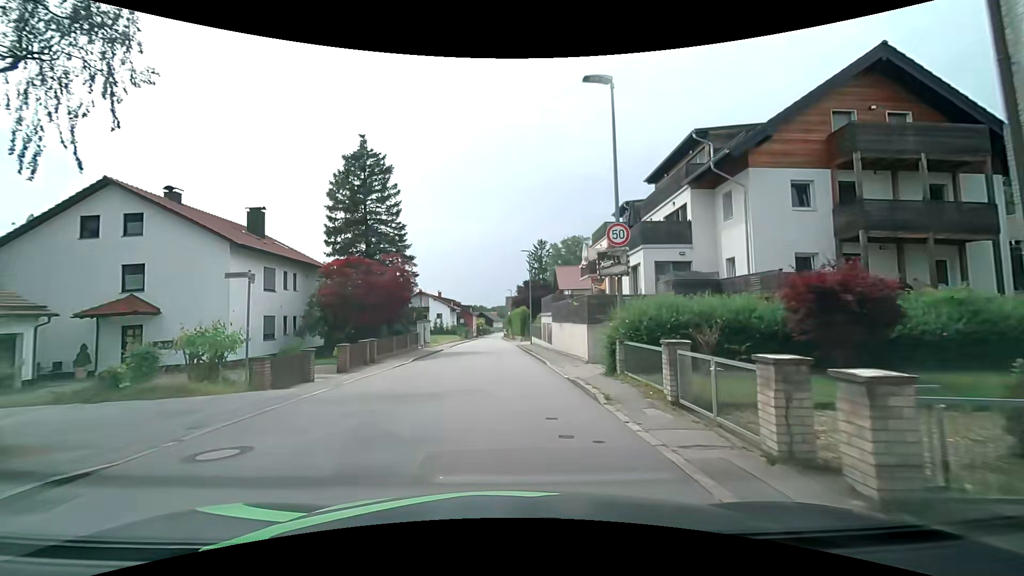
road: secondary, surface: asphalt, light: Day
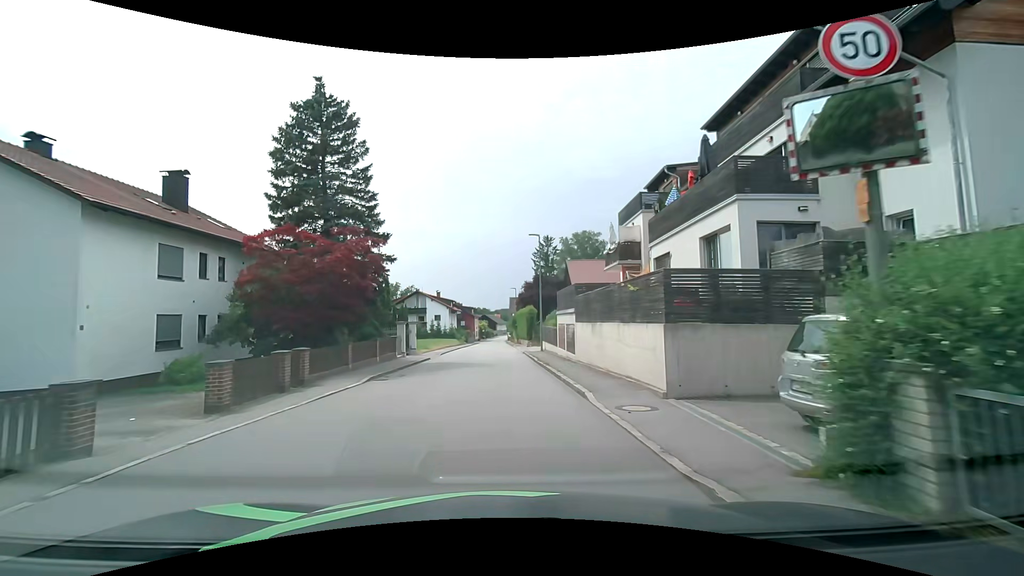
(0.0, +8.8) m; 0°
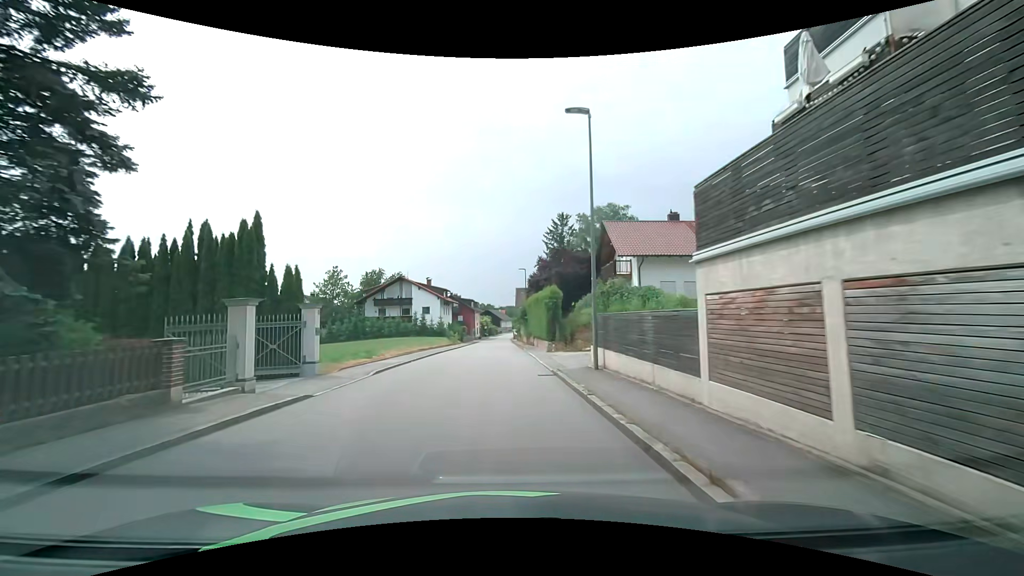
(-0.1, +20.2) m; 0°
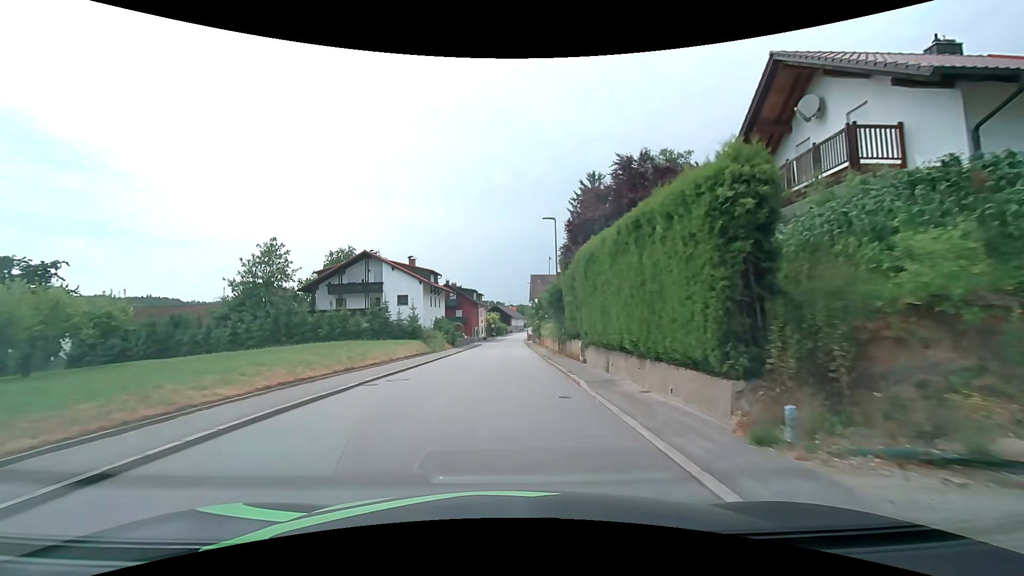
(-0.3, +24.7) m; -1°
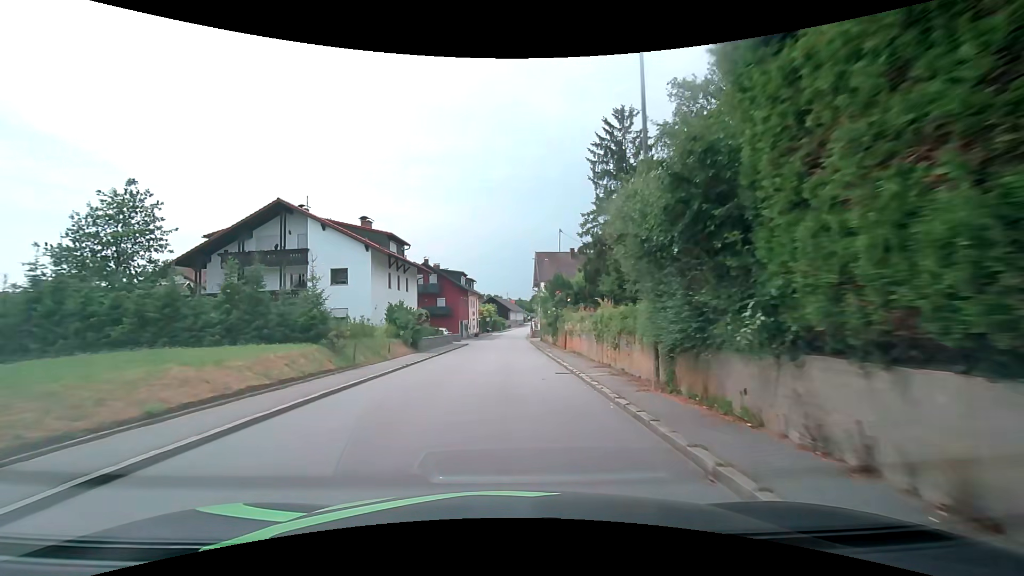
(-0.1, +19.9) m; 0°
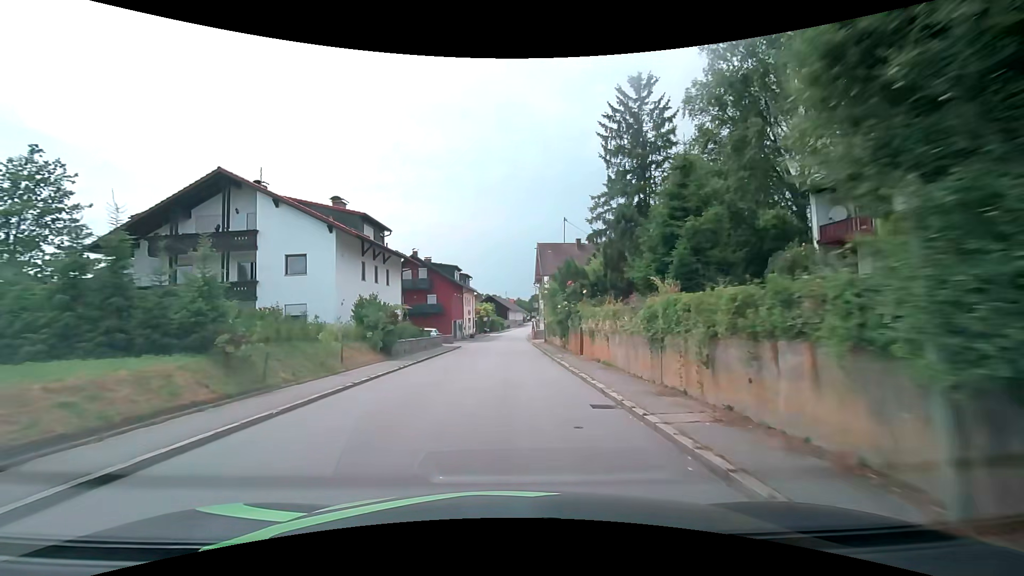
(0.0, +6.8) m; 0°
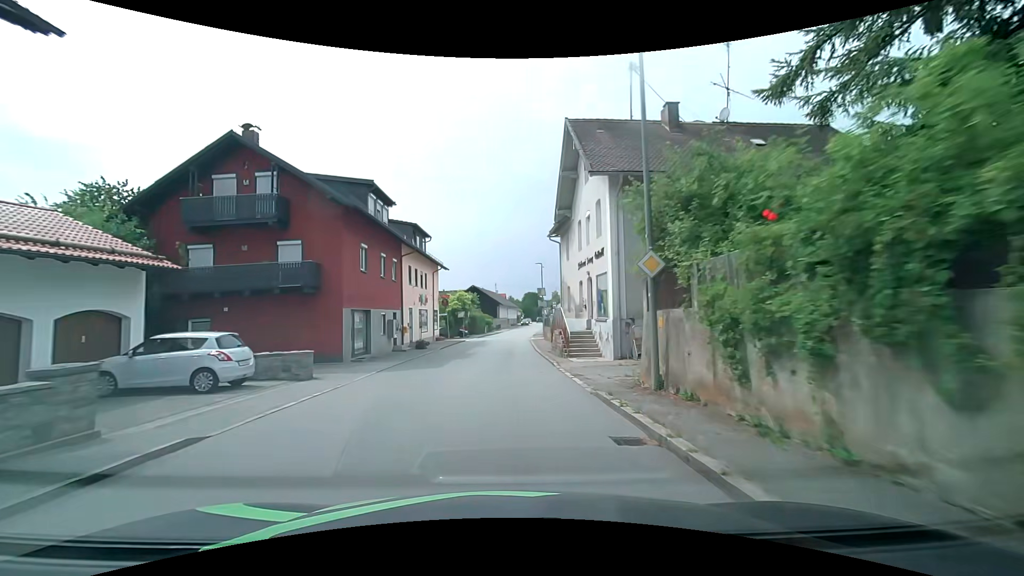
(+0.2, +34.8) m; +1°
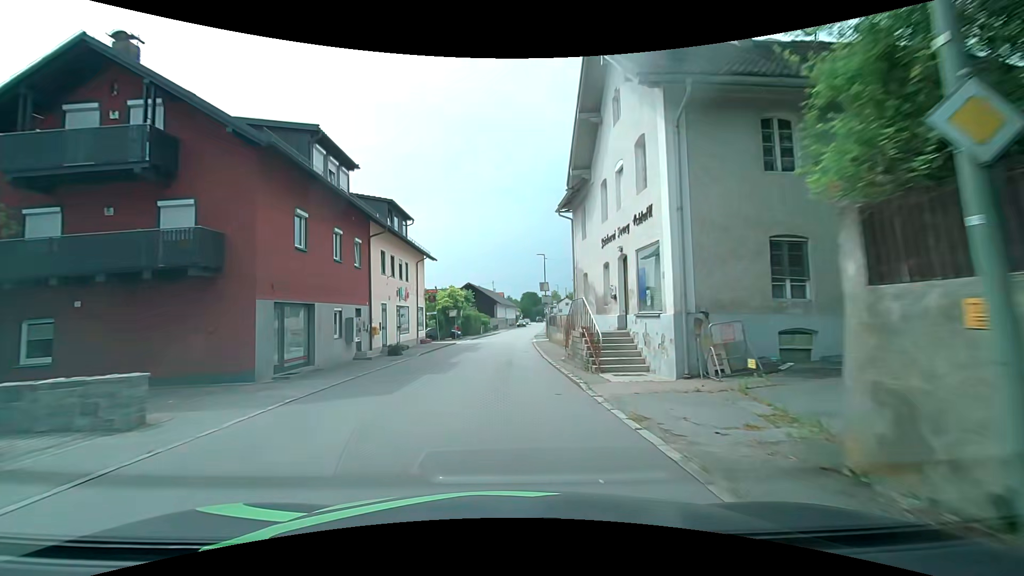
(0.0, +7.0) m; 0°
(0, +10) (0, +20) (0, +30) (0, +40) (+1, +50) (+2, +60) (+2, +70) (+3, +80) (+4, +90) (+5, +100) m
